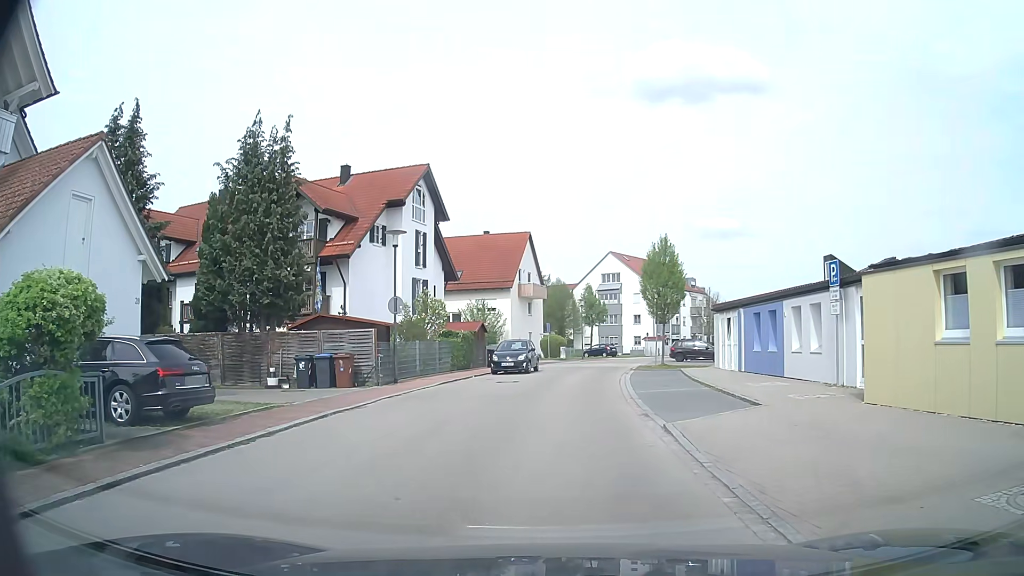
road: residential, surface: asphalt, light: Day
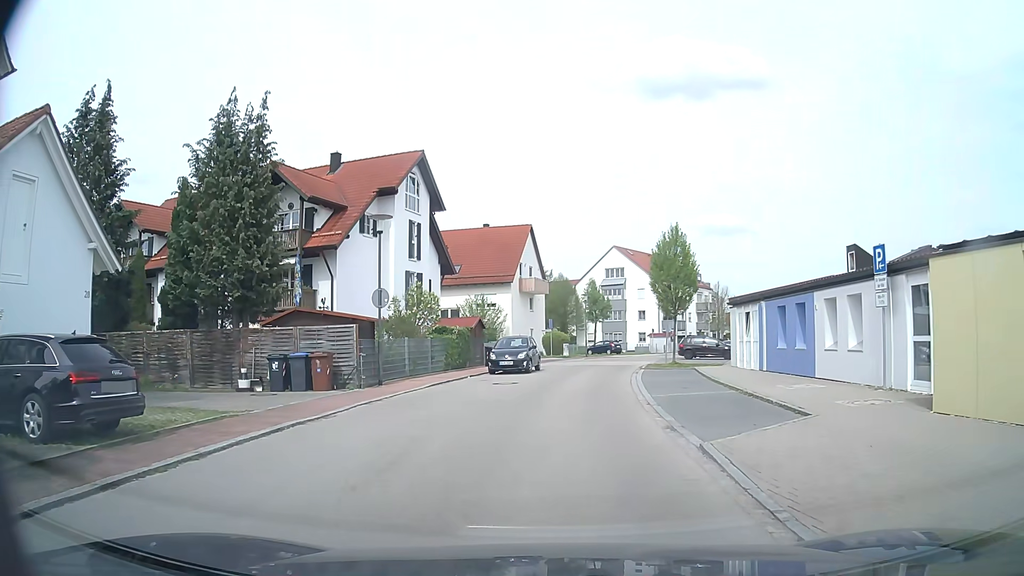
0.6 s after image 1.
(0.0, +2.5) m; -1°
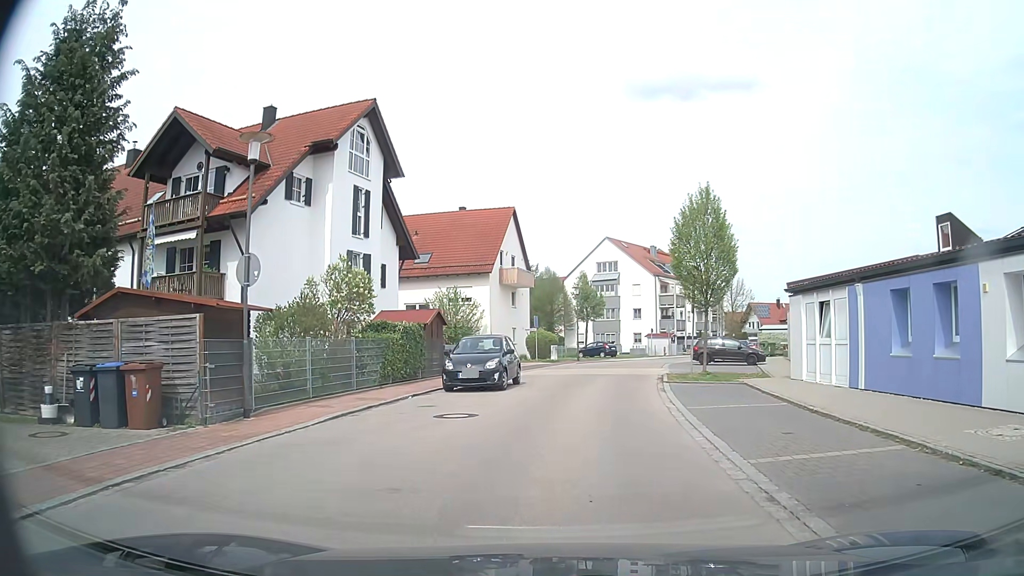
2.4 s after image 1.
(+0.1, +8.7) m; +2°
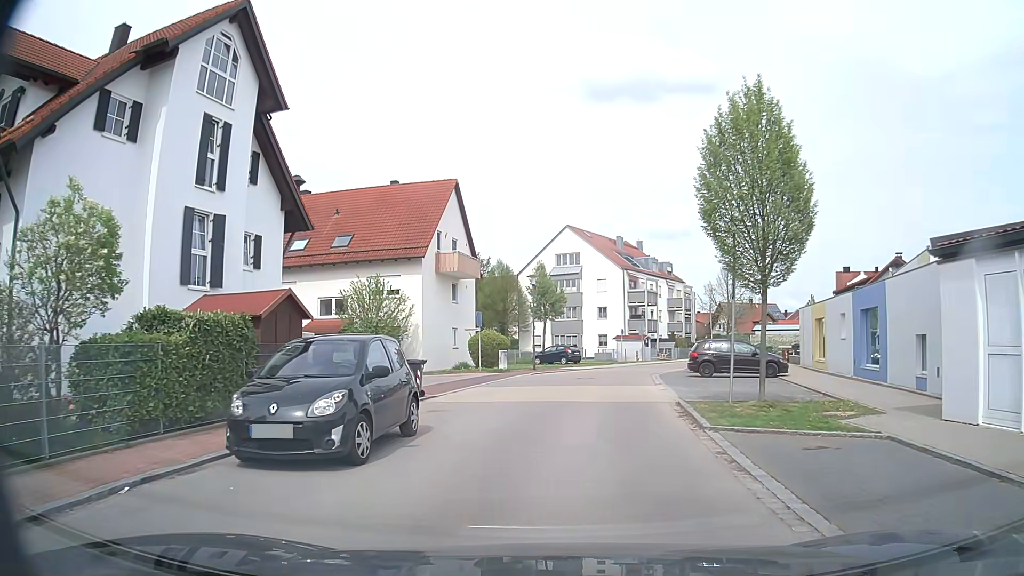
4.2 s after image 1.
(+0.3, +10.4) m; +3°
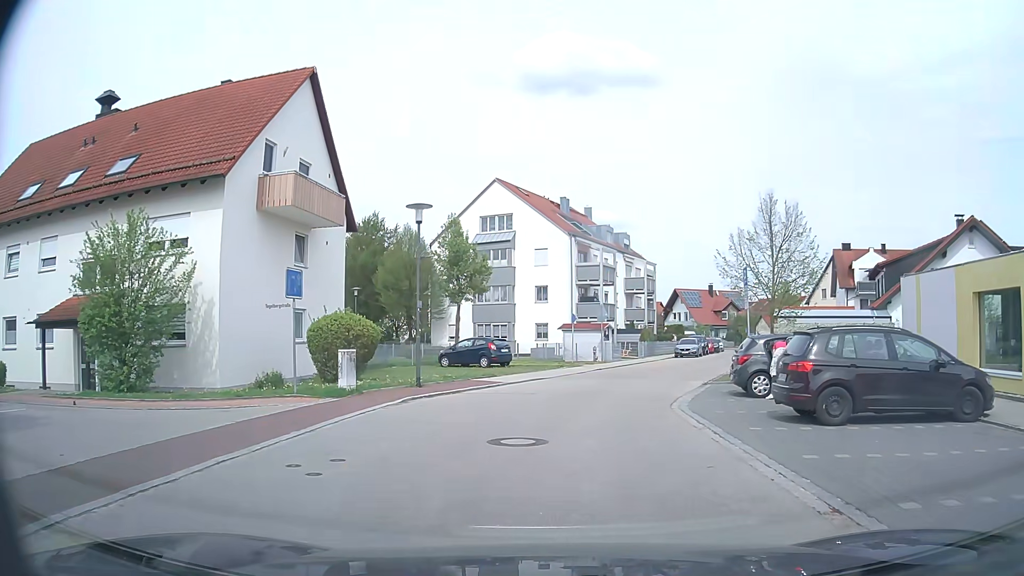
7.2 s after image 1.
(+1.1, +17.7) m; +8°
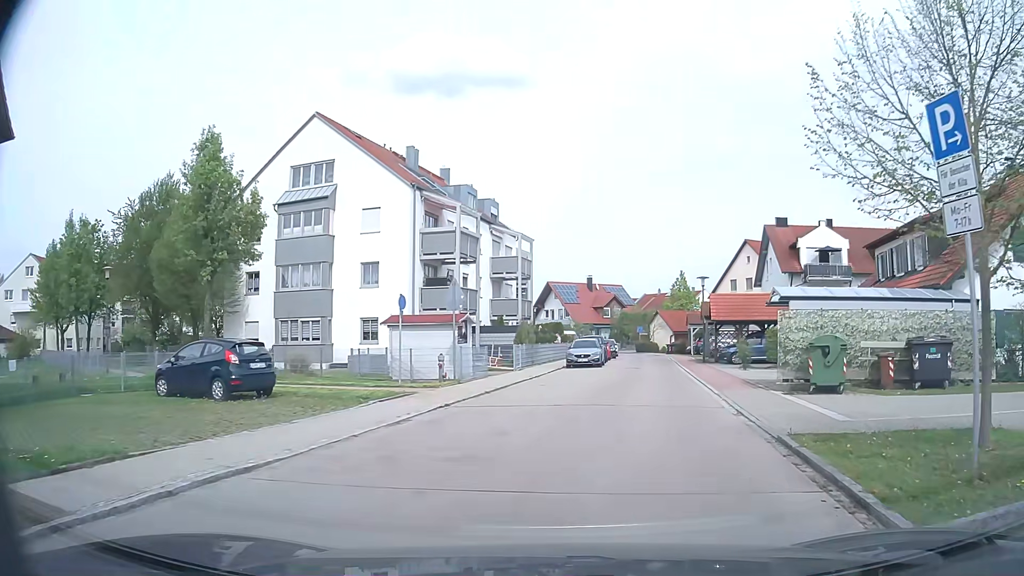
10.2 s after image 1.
(+0.8, +16.5) m; +10°
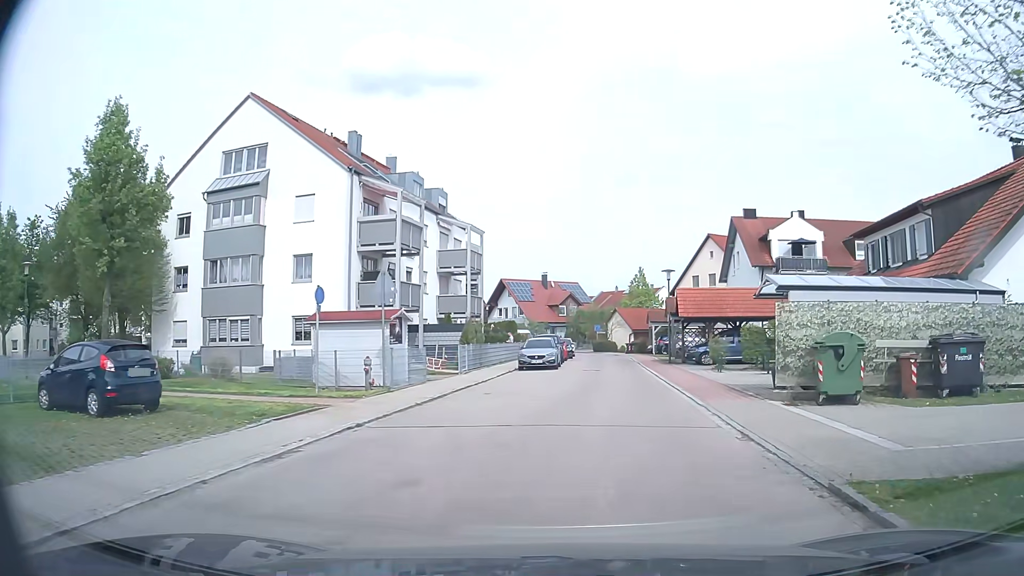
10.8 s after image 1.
(+0.1, +3.4) m; +4°
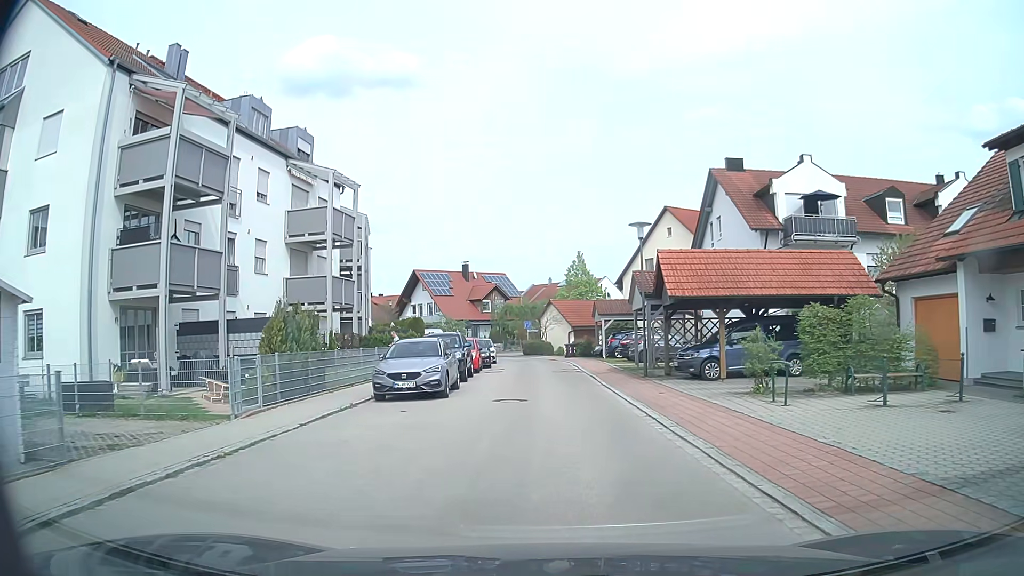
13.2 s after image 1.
(+1.1, +14.5) m; +6°
(0, +10) (0, +20) (0, +30) (-1, +40) (-3, +50) (-7, +59) (-13, +67) (-21, +73) (-29, +78) (-39, +81) m
